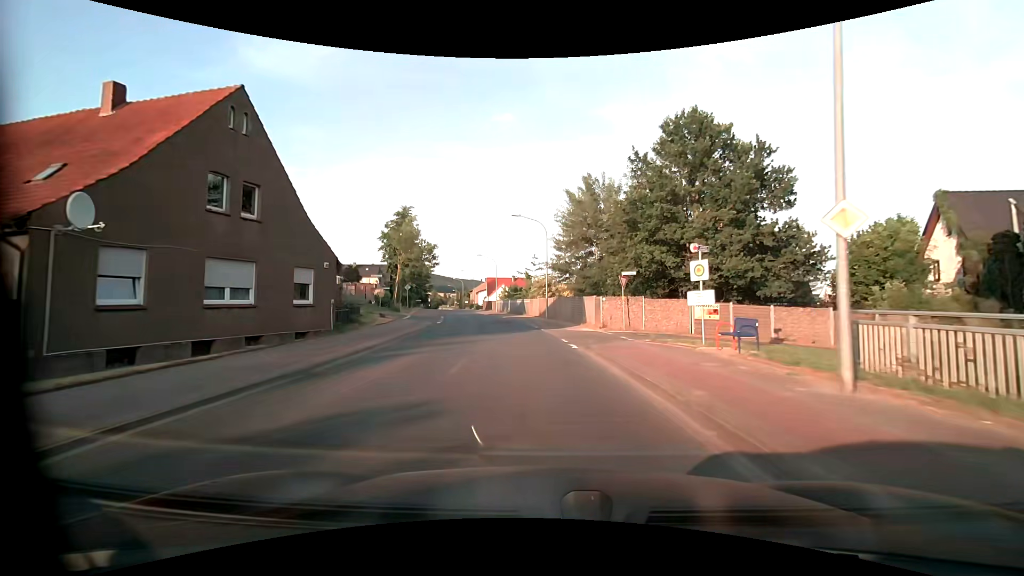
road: secondary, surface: asphalt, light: Day
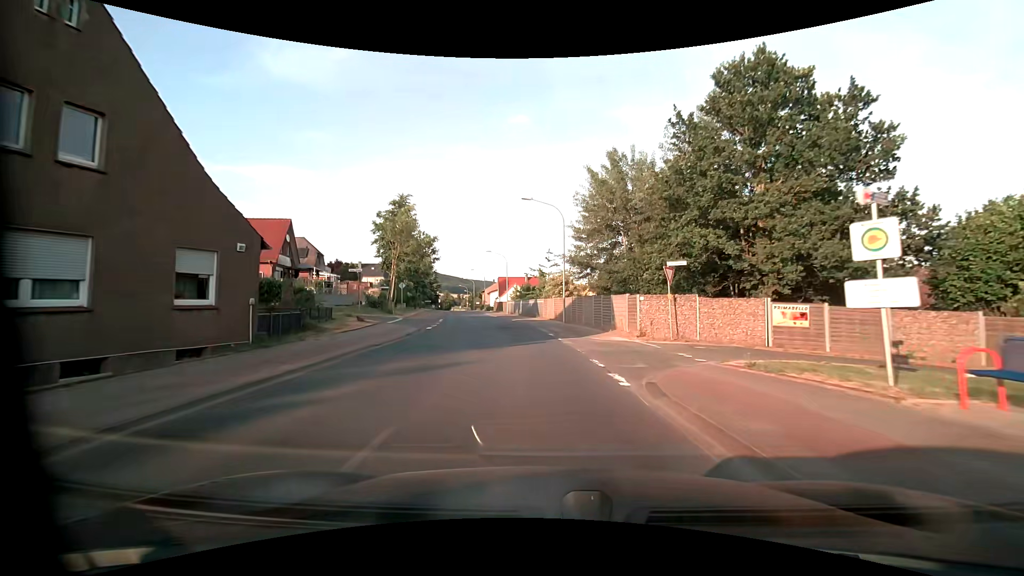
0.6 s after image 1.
(-0.1, +7.2) m; -2°
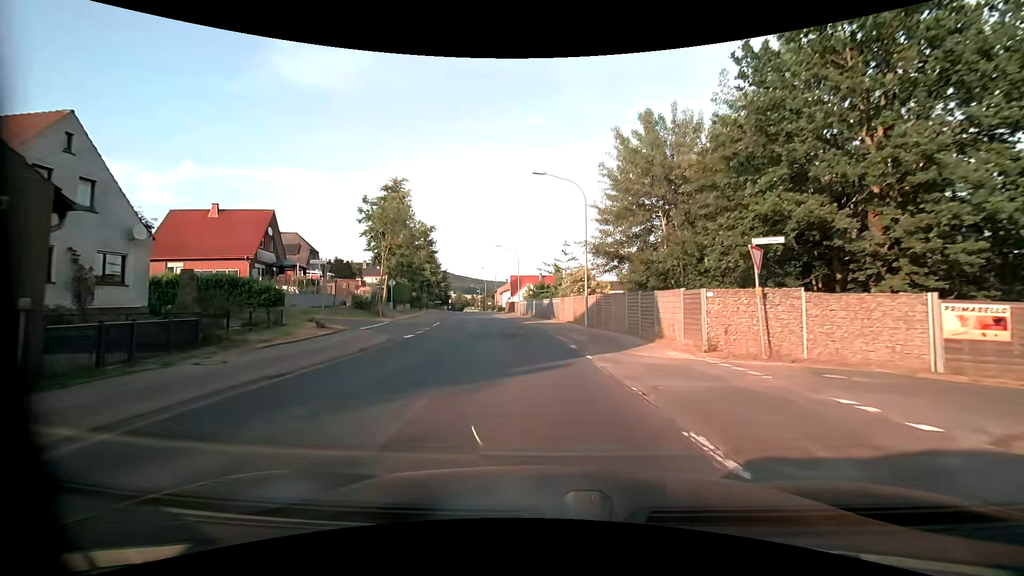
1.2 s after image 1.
(-0.1, +7.2) m; -1°
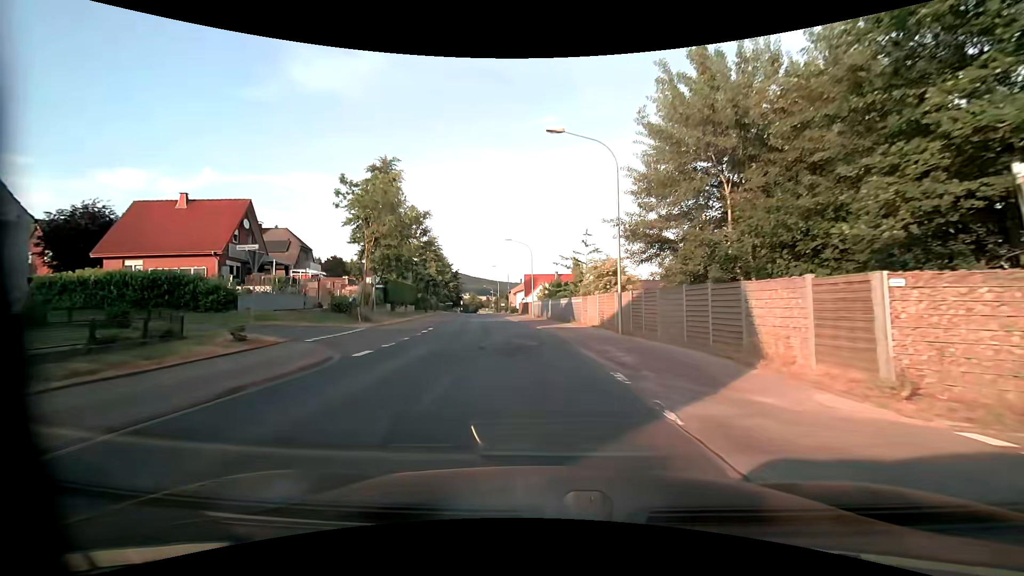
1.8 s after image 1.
(-0.1, +7.2) m; -2°
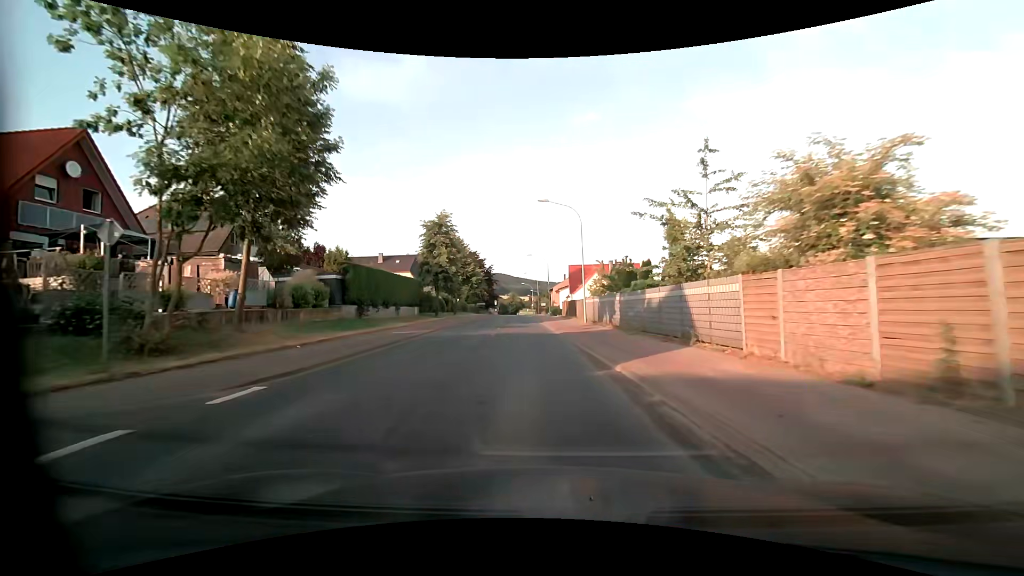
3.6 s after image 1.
(-0.9, +21.4) m; -5°
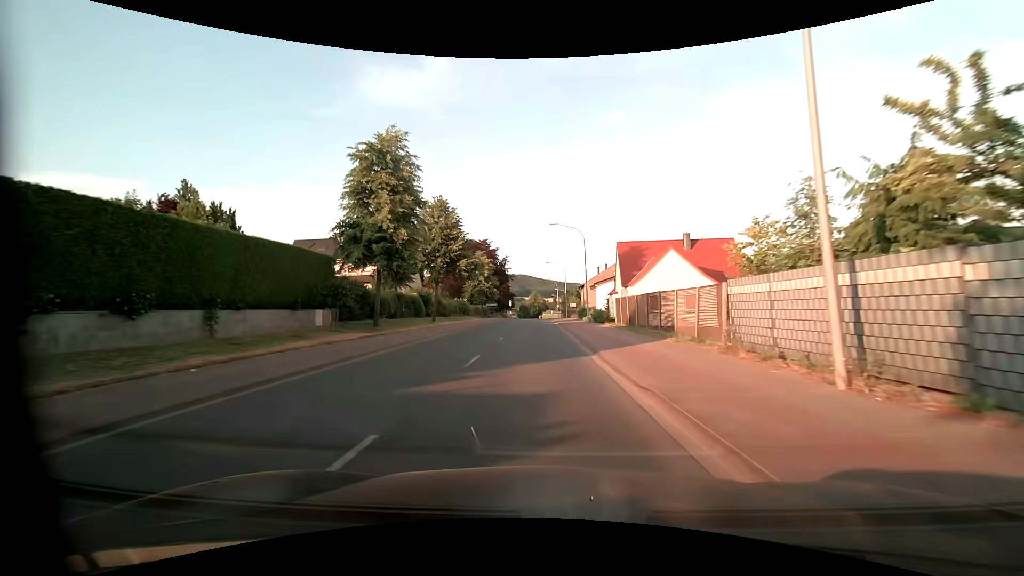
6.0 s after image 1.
(-0.9, +28.4) m; -3°
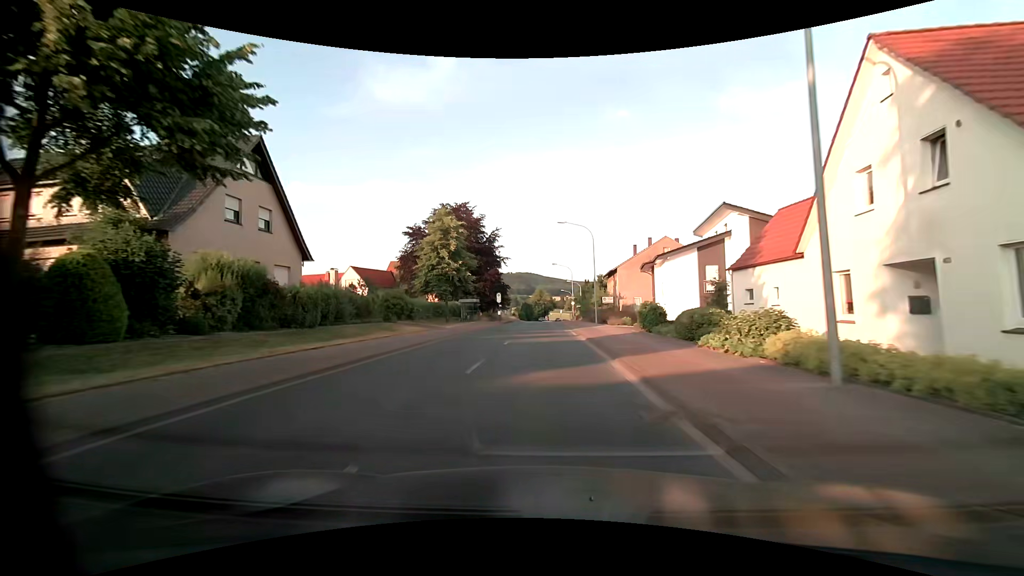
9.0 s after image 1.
(-0.1, +37.4) m; 0°
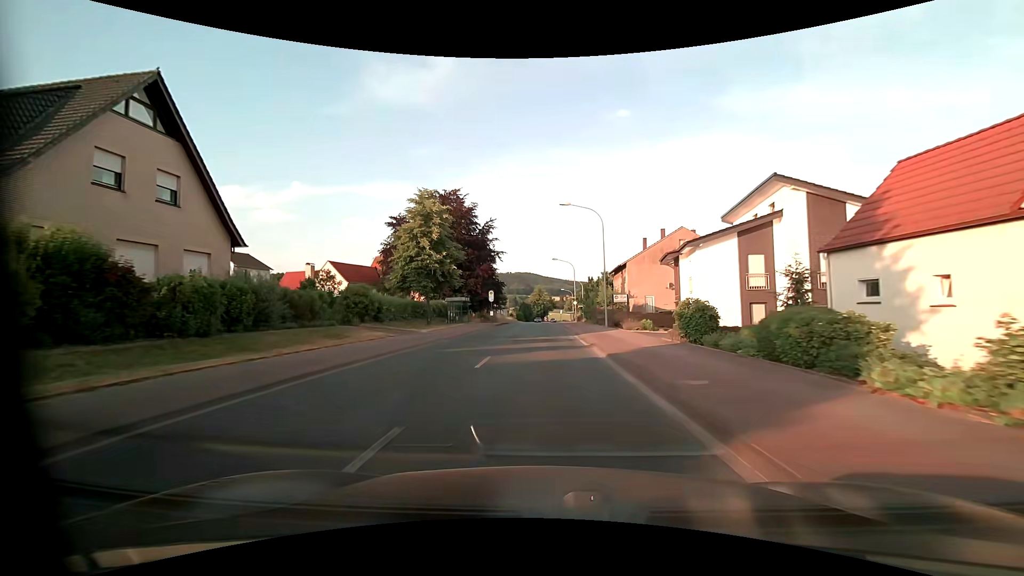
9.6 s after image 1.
(0.0, +7.8) m; 0°
(0, +10) (0, +20) (0, +30) (0, +40) (0, +50) (0, +60) (0, +70) (+1, +80) (+2, +90) (+3, +100) m
